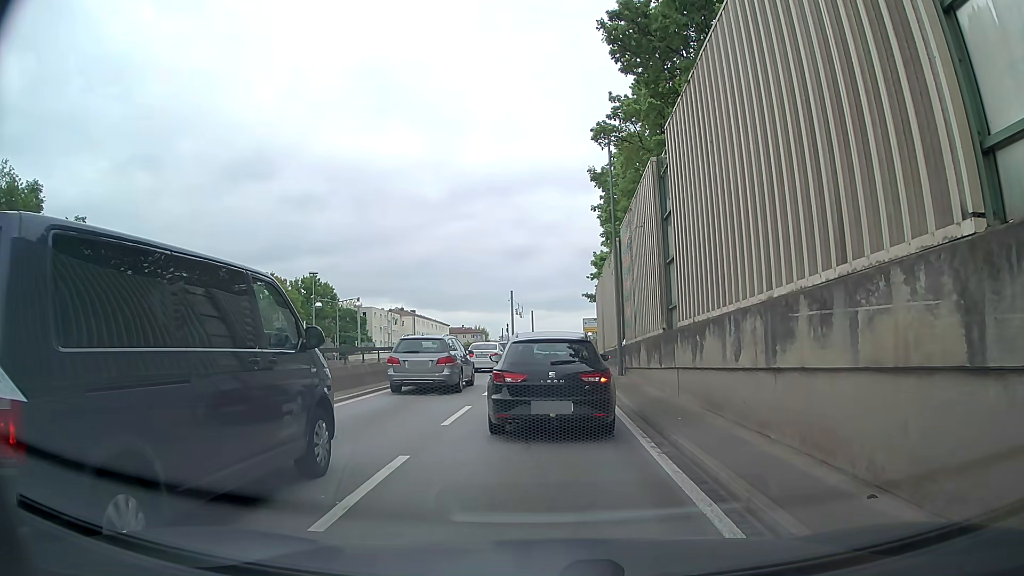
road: trunk_link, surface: asphalt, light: Day
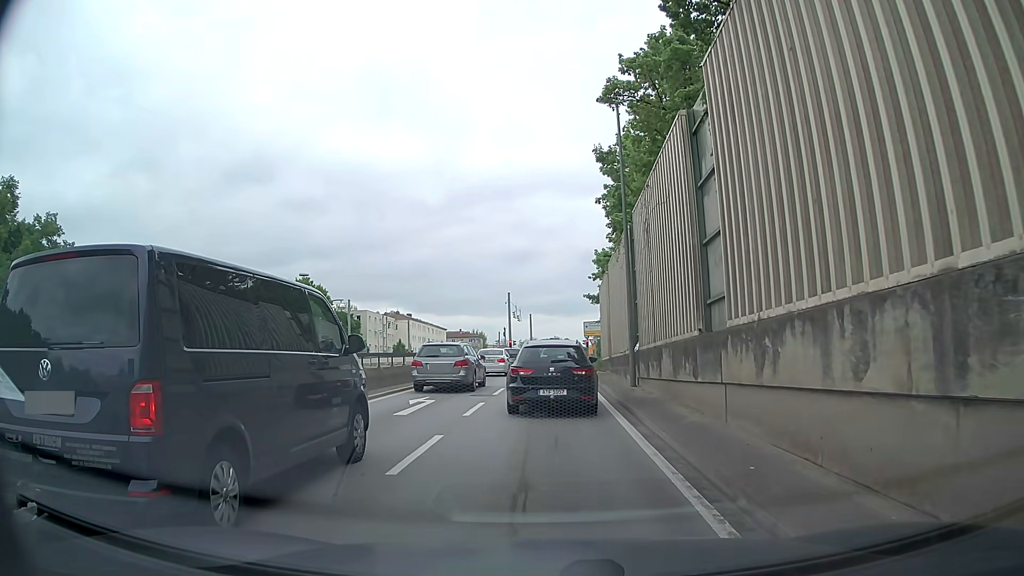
(0.0, +3.9) m; 0°
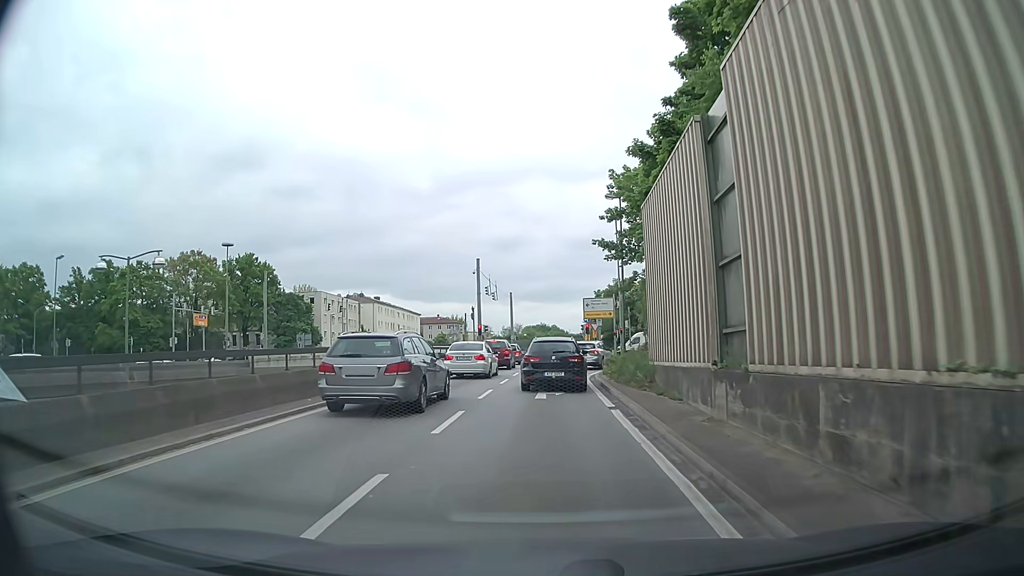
(-0.1, +21.8) m; 0°
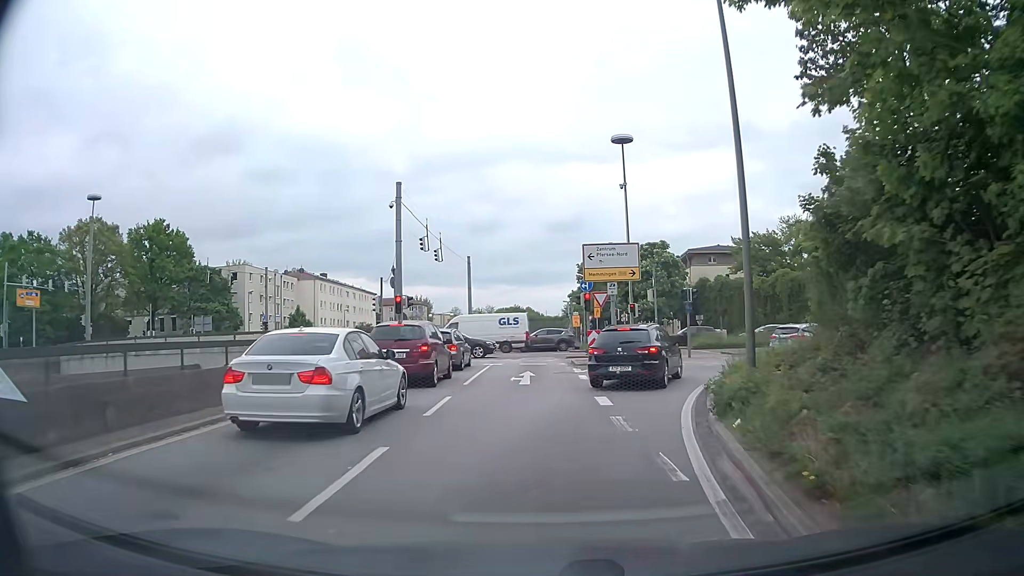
(+0.2, +22.8) m; +2°
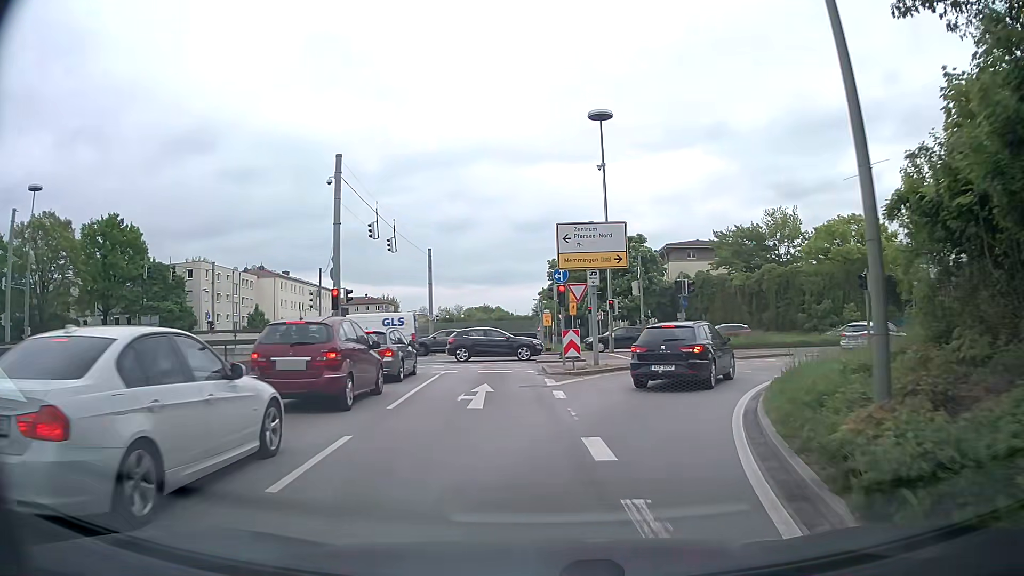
(+0.1, +5.1) m; +4°
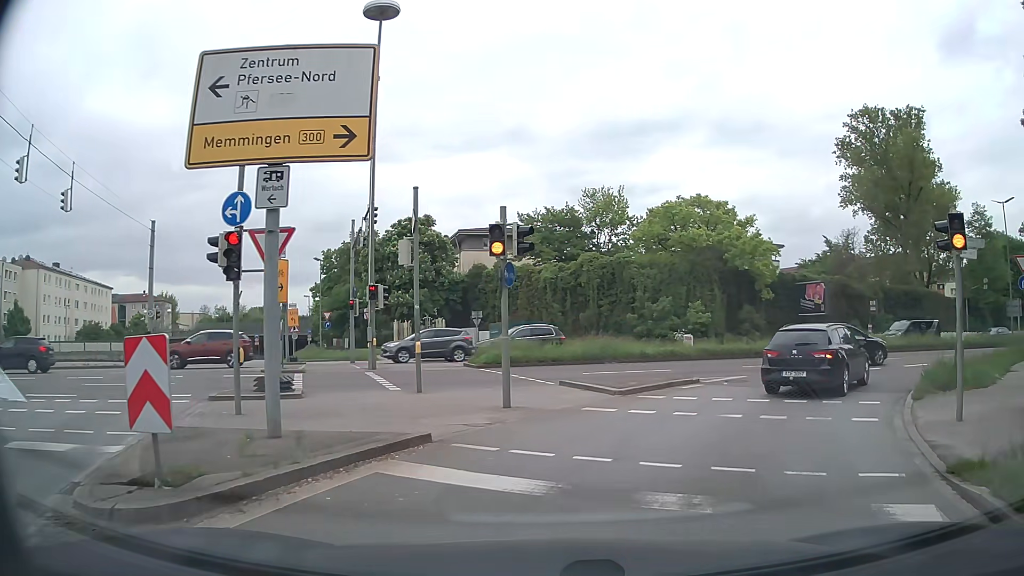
(+1.3, +13.5) m; +17°
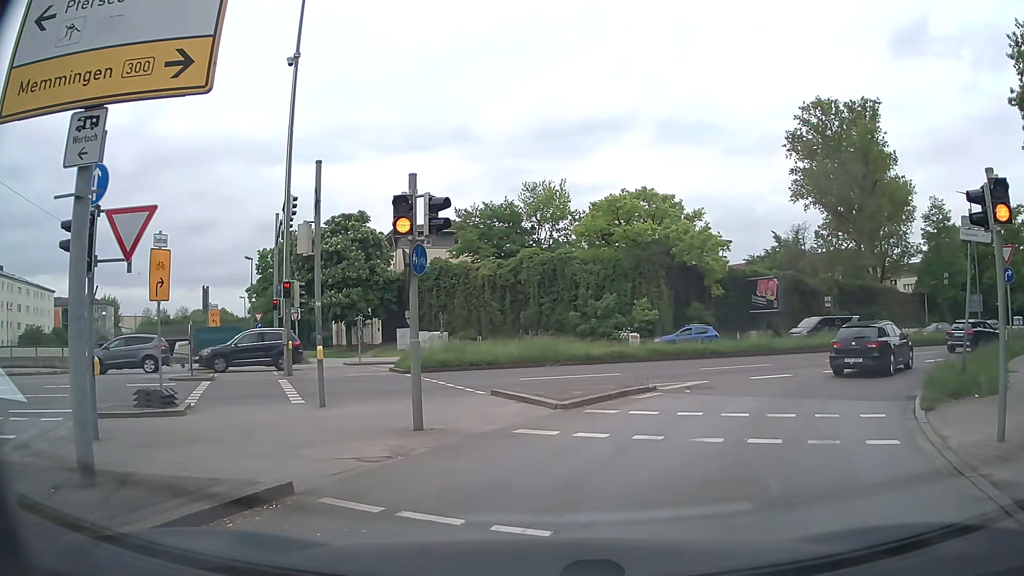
(+0.1, +2.3) m; +3°
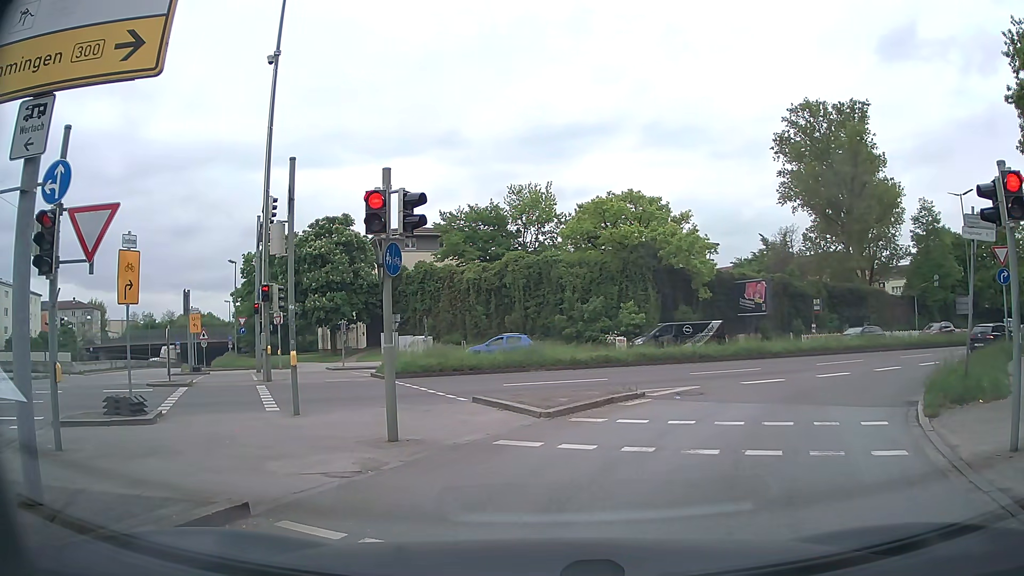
(0.0, +0.6) m; 0°
